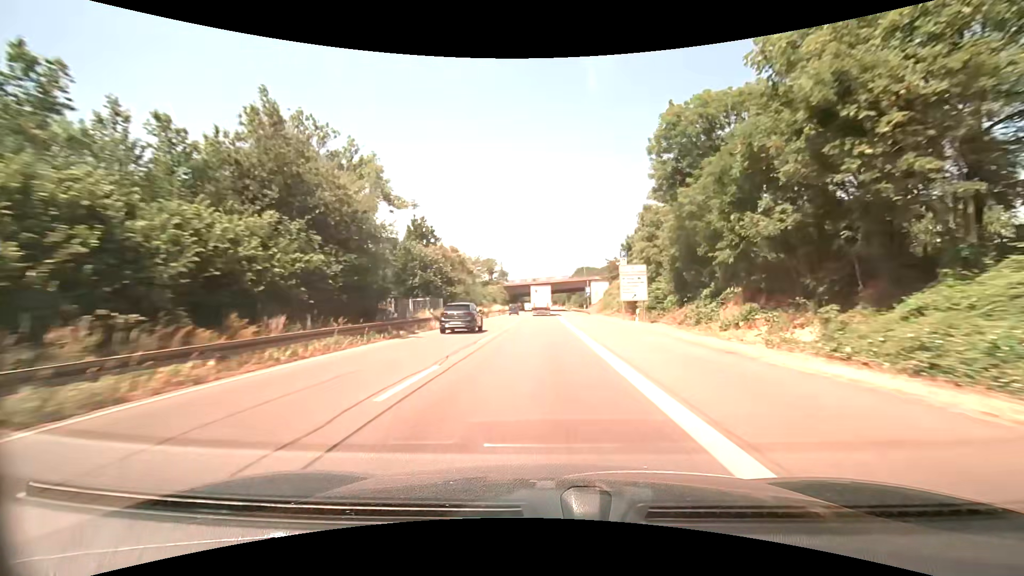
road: trunk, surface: asphalt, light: Day
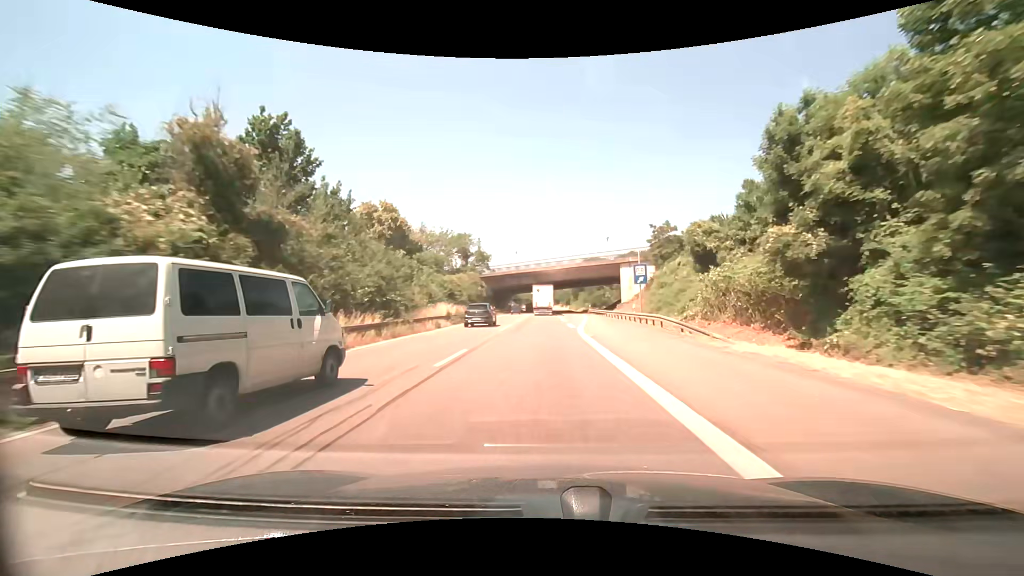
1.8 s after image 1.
(-0.1, +42.0) m; 0°
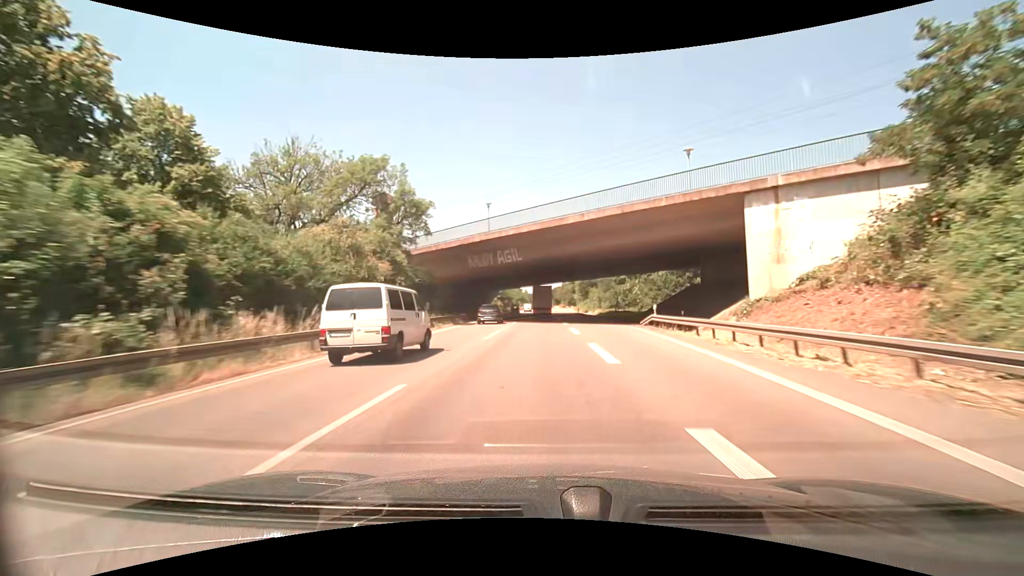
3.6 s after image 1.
(-0.1, +42.3) m; 0°
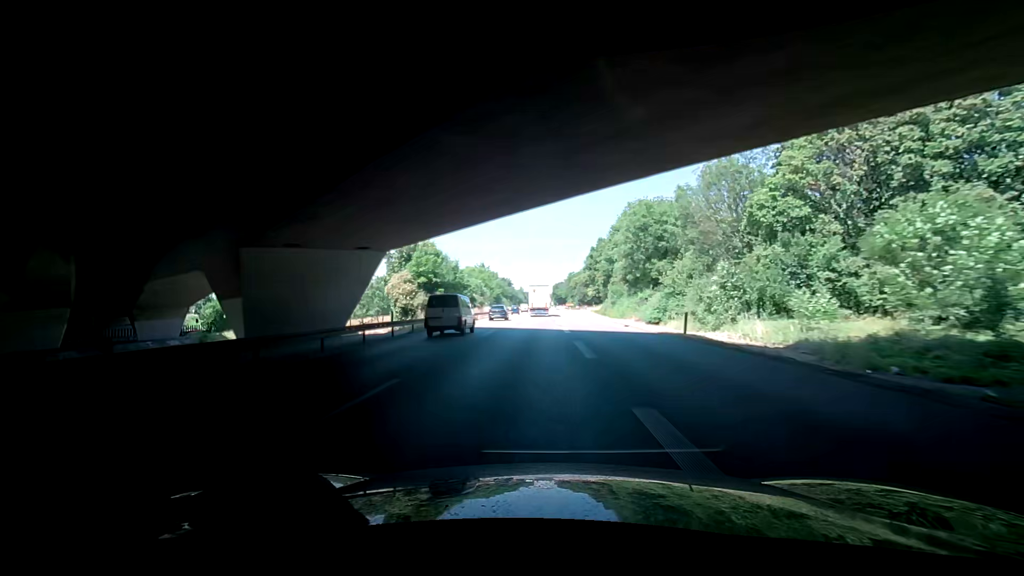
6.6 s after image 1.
(0.0, +71.1) m; +1°
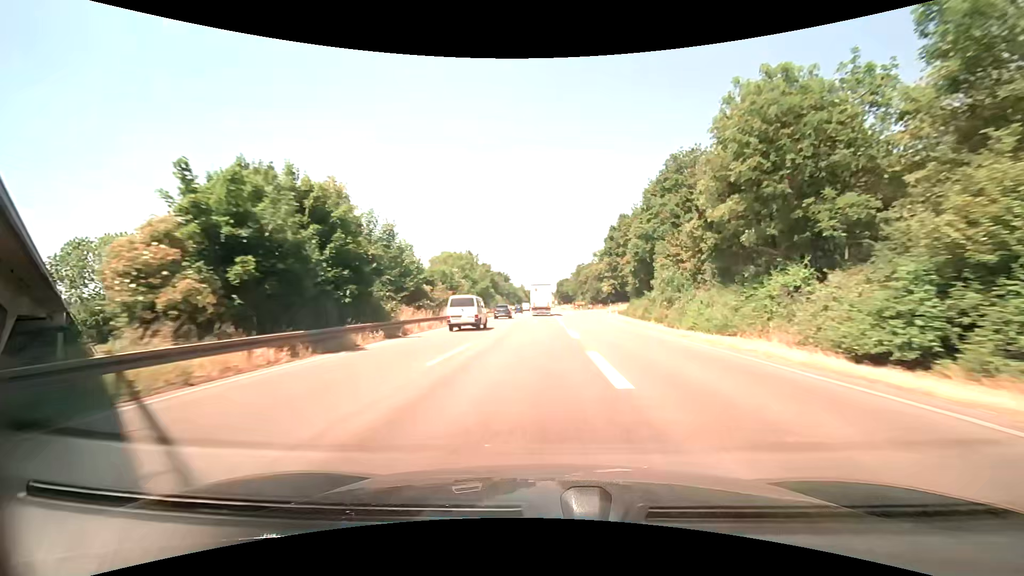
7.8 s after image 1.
(-0.1, +28.4) m; -2°
